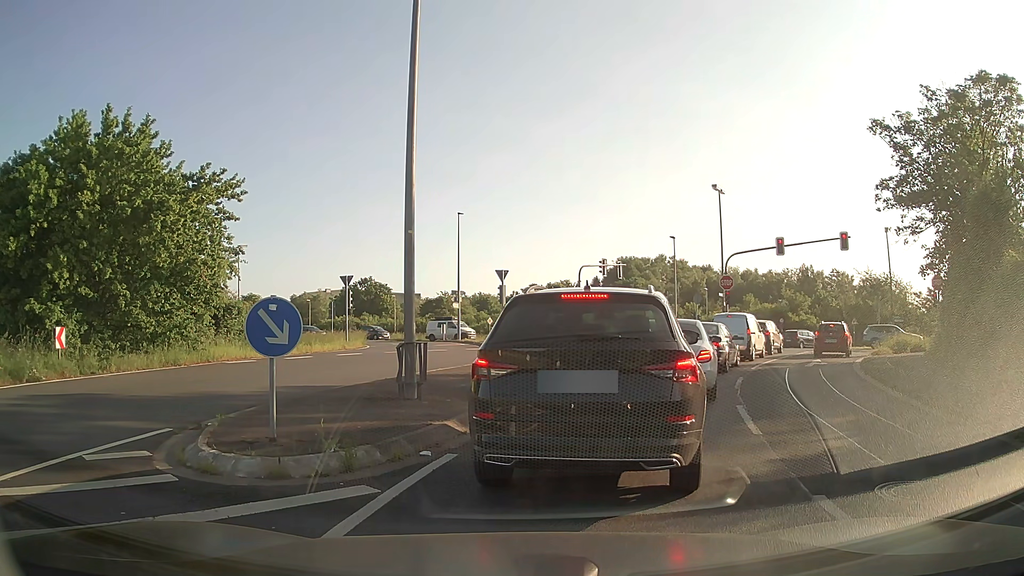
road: unclassified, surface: asphalt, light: Day
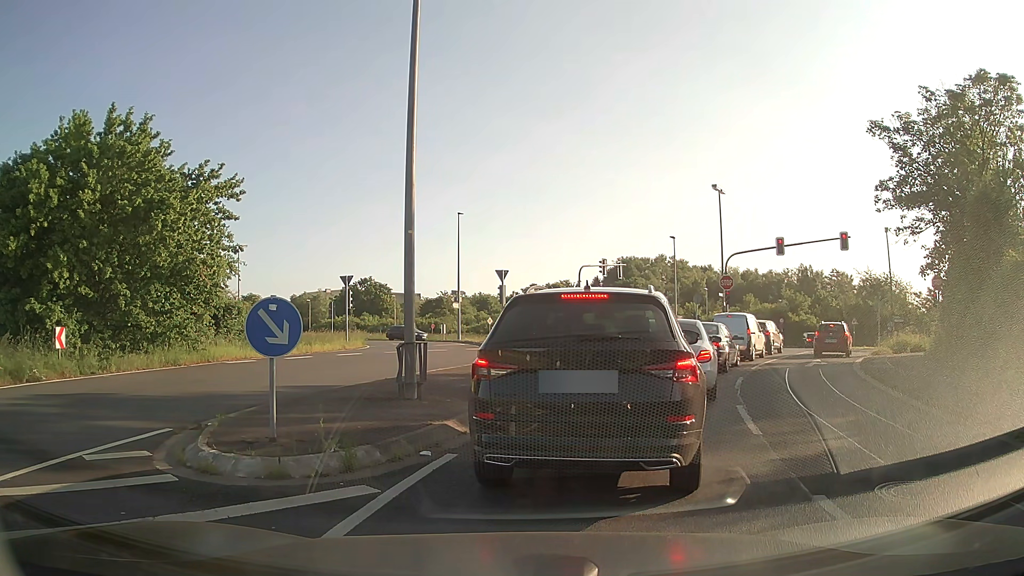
(0.0, 0.0) m; 0°
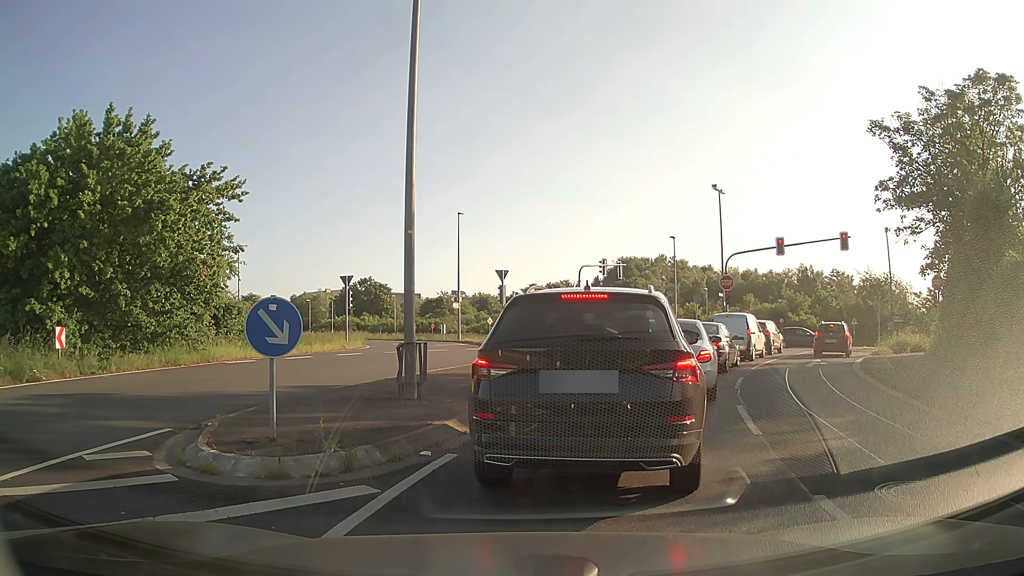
(0.0, 0.0) m; 0°
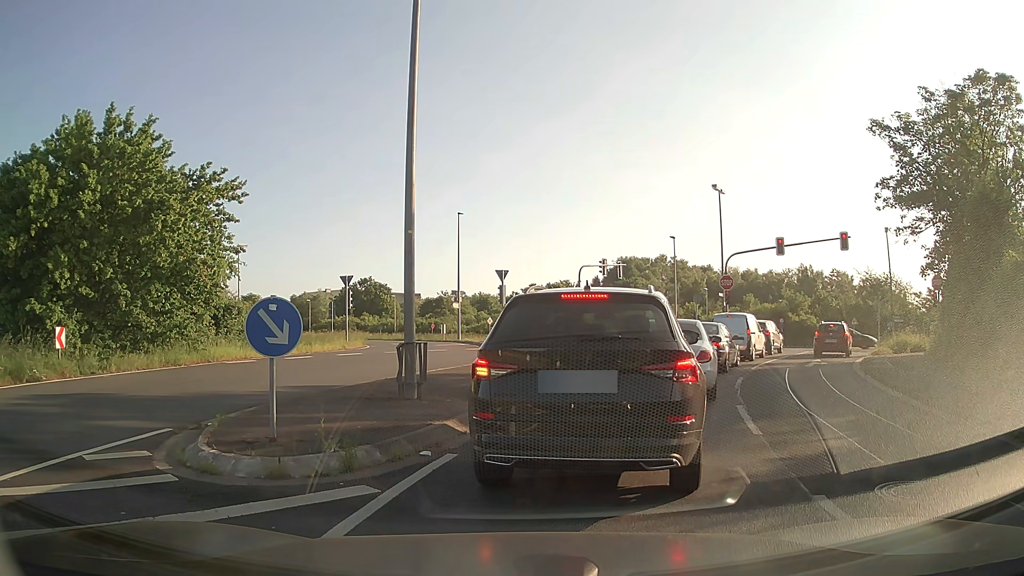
(0.0, 0.0) m; 0°
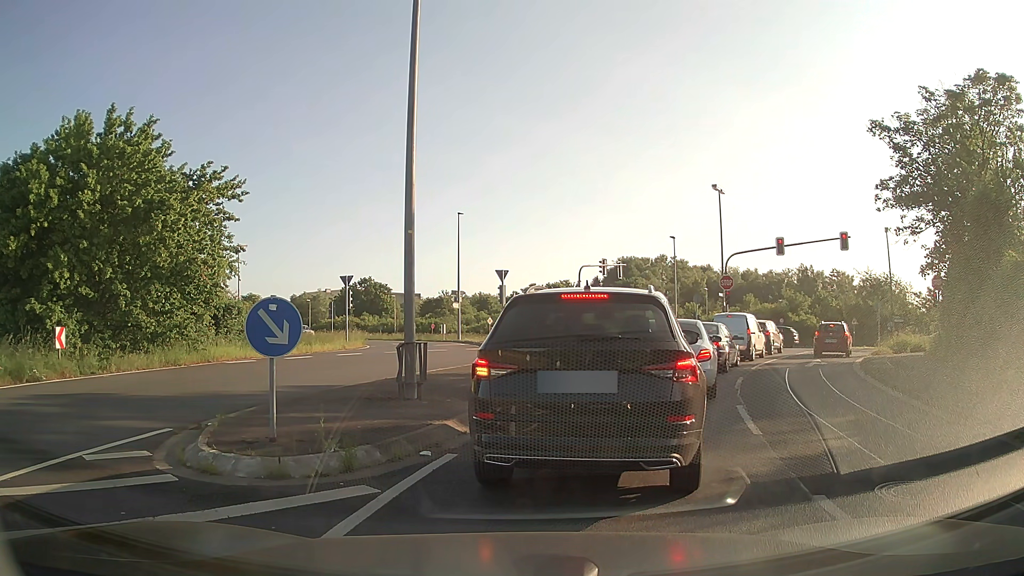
(0.0, 0.0) m; 0°
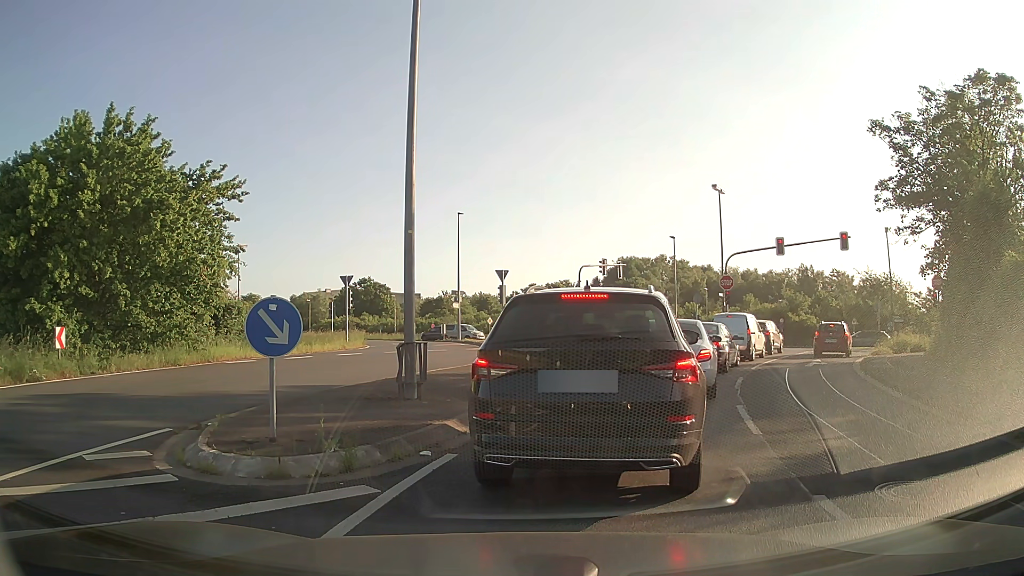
(0.0, 0.0) m; 0°
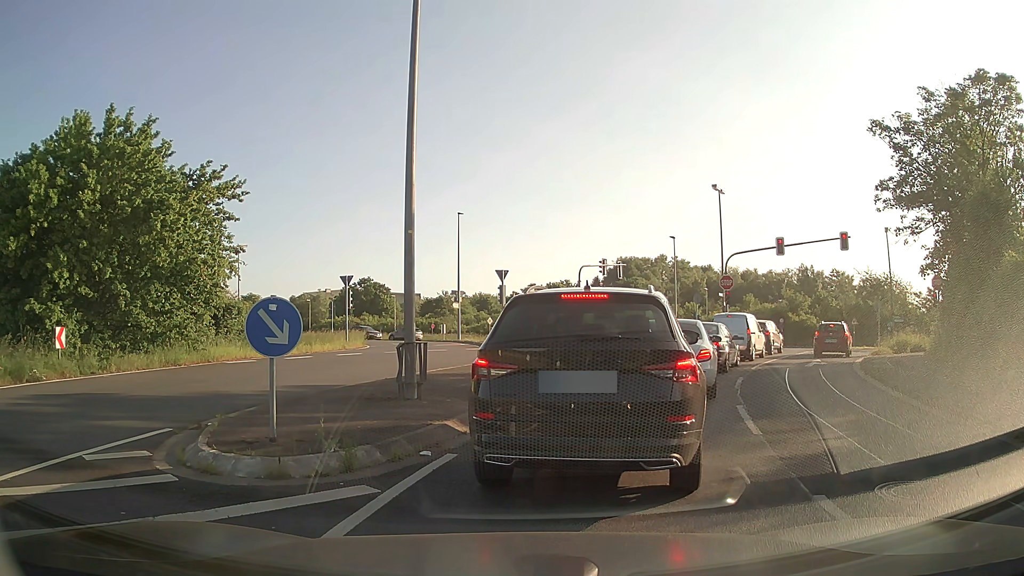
(0.0, 0.0) m; 0°
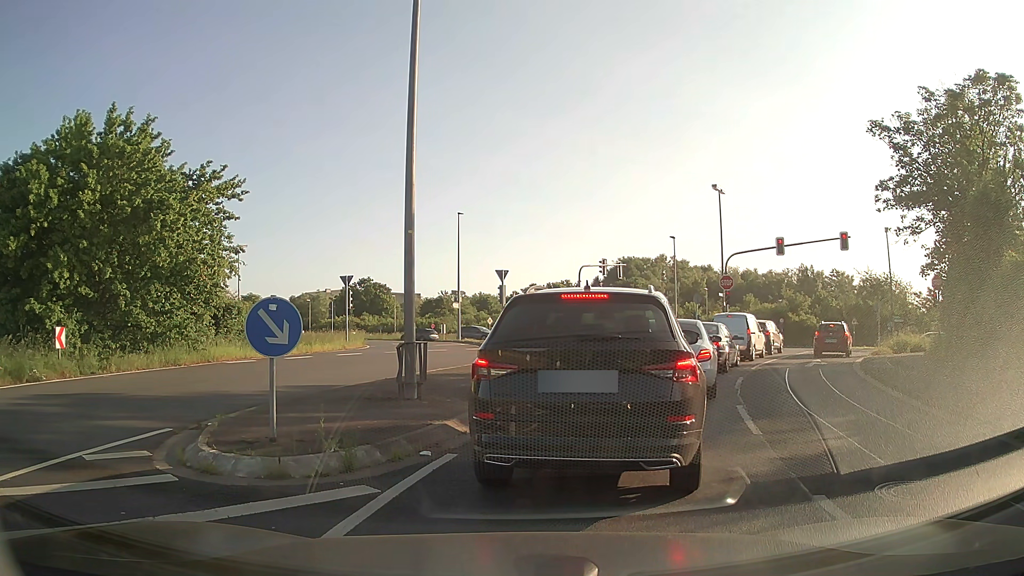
(0.0, 0.0) m; 0°
